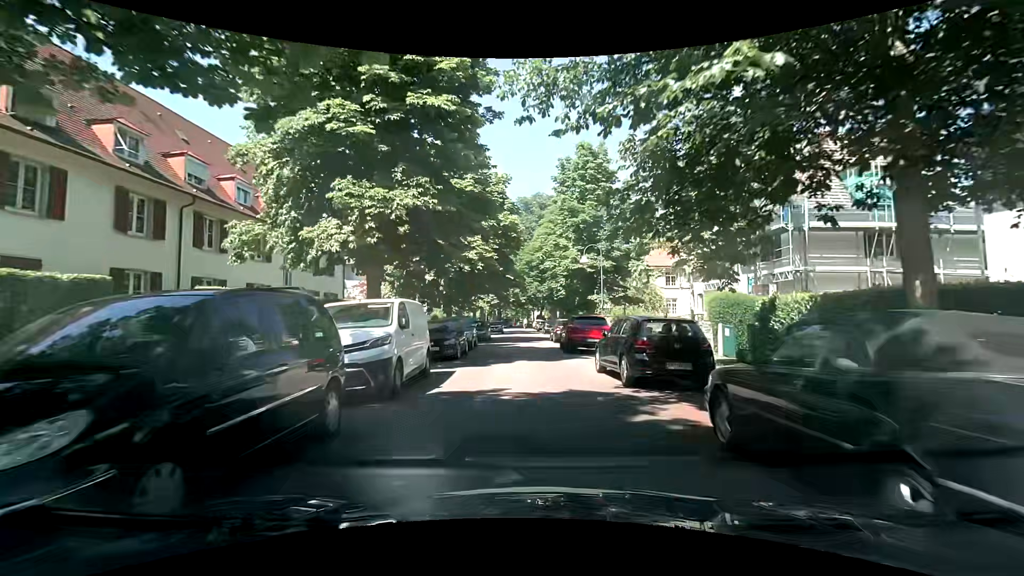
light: Day
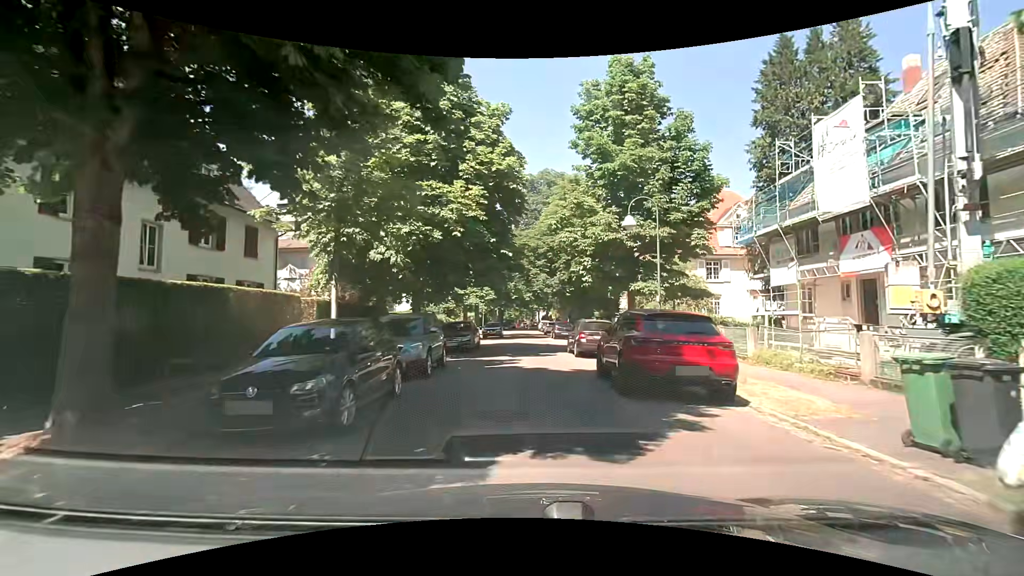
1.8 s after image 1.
(-0.4, +11.2) m; -1°
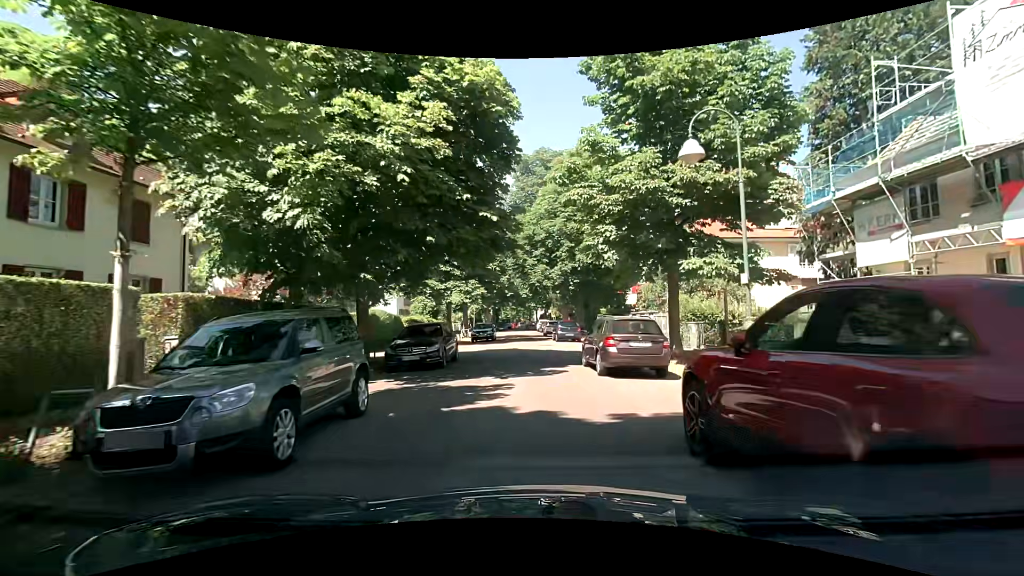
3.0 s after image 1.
(0.0, +7.0) m; +1°
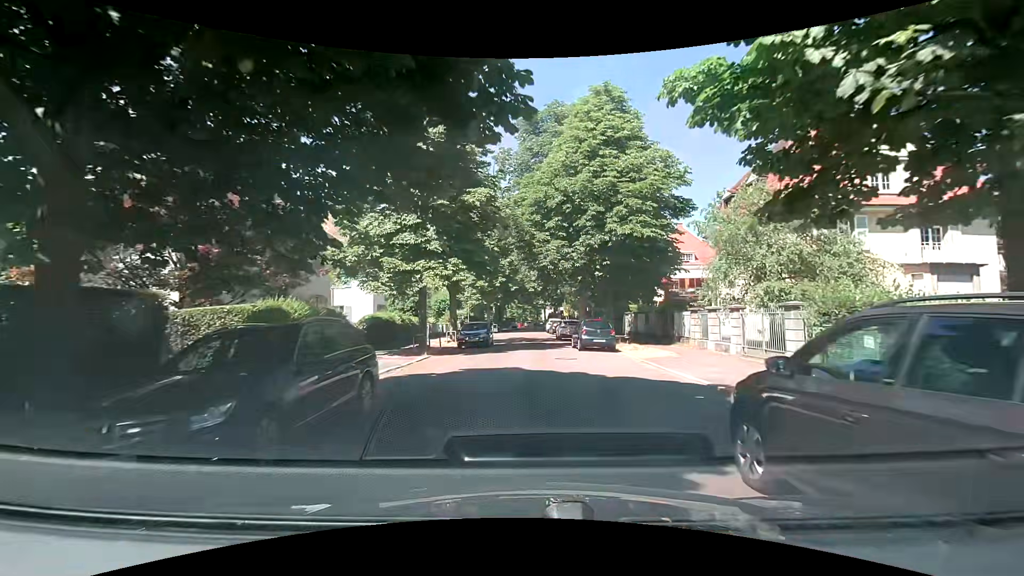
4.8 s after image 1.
(-0.4, +10.7) m; -1°
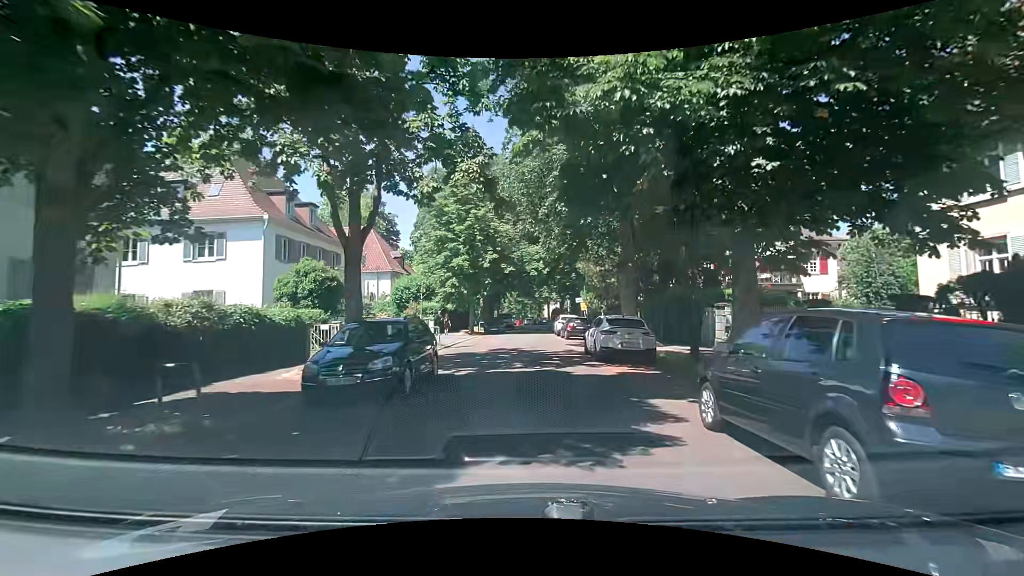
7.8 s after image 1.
(-0.3, +18.6) m; -2°
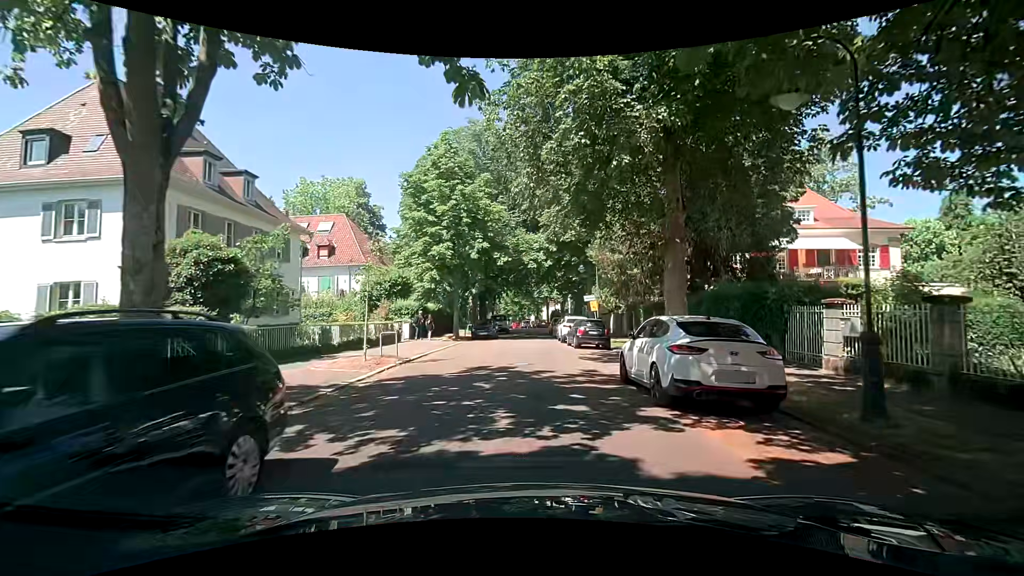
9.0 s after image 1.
(+0.1, +7.5) m; +1°
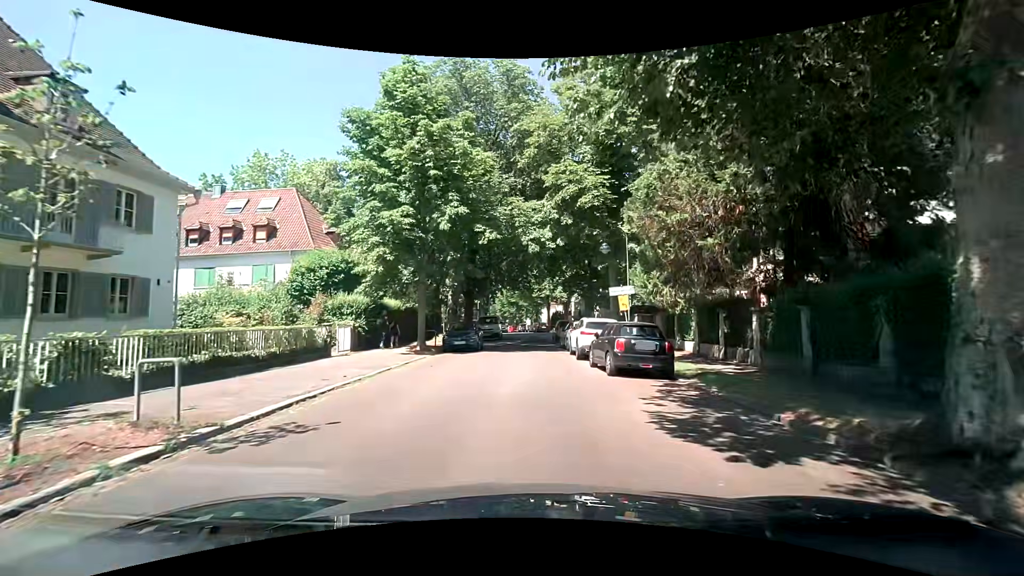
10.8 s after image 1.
(0.0, +10.5) m; +1°
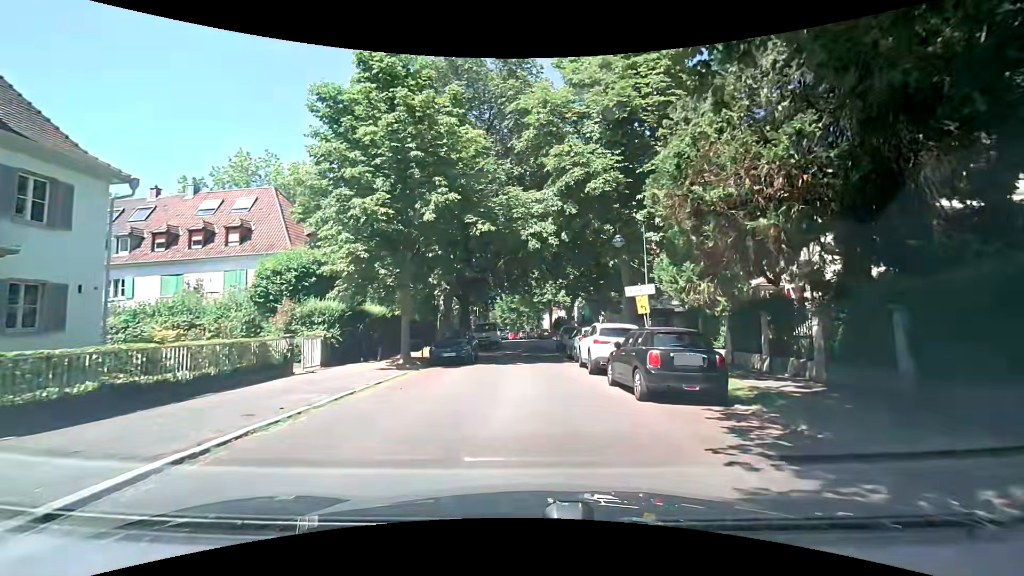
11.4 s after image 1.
(0.0, +3.4) m; -2°
